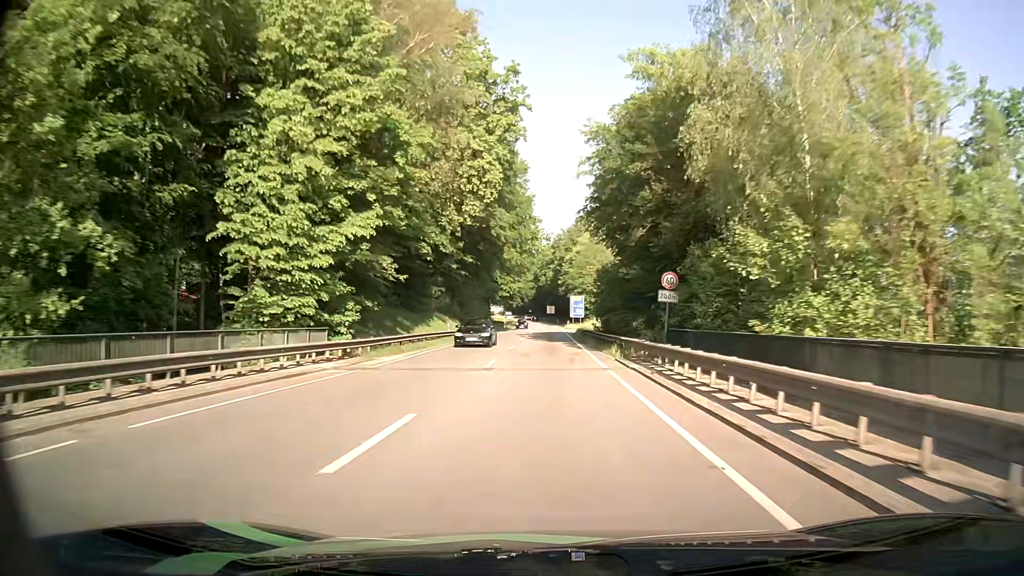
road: primary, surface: asphalt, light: Day
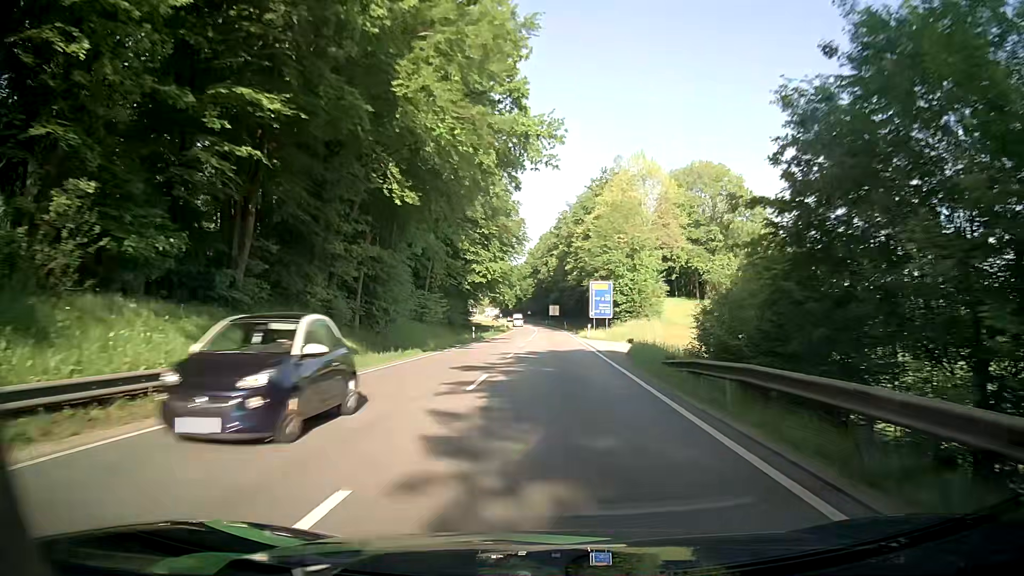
(-0.2, +42.9) m; 0°
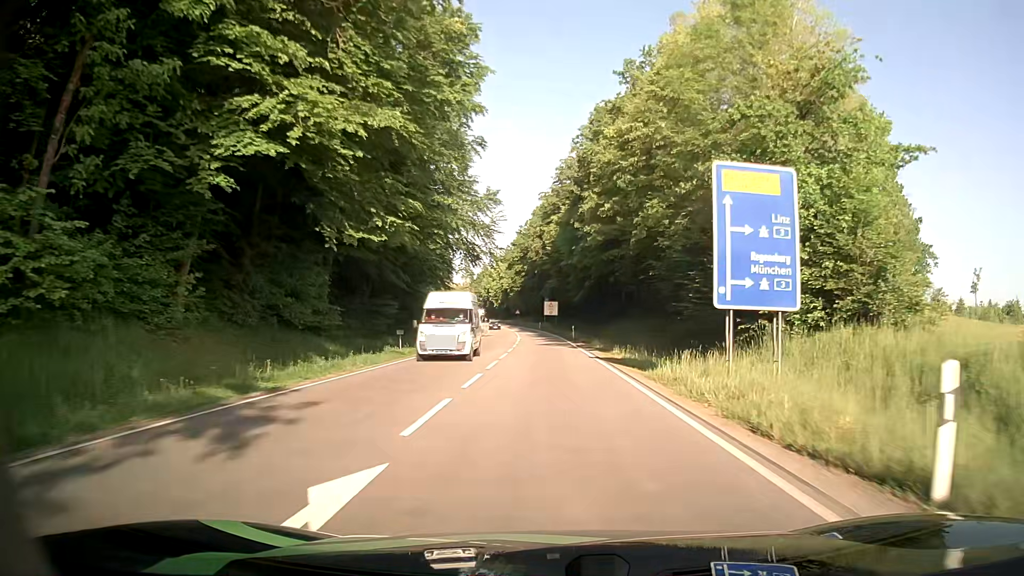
(-0.1, +47.6) m; 0°
